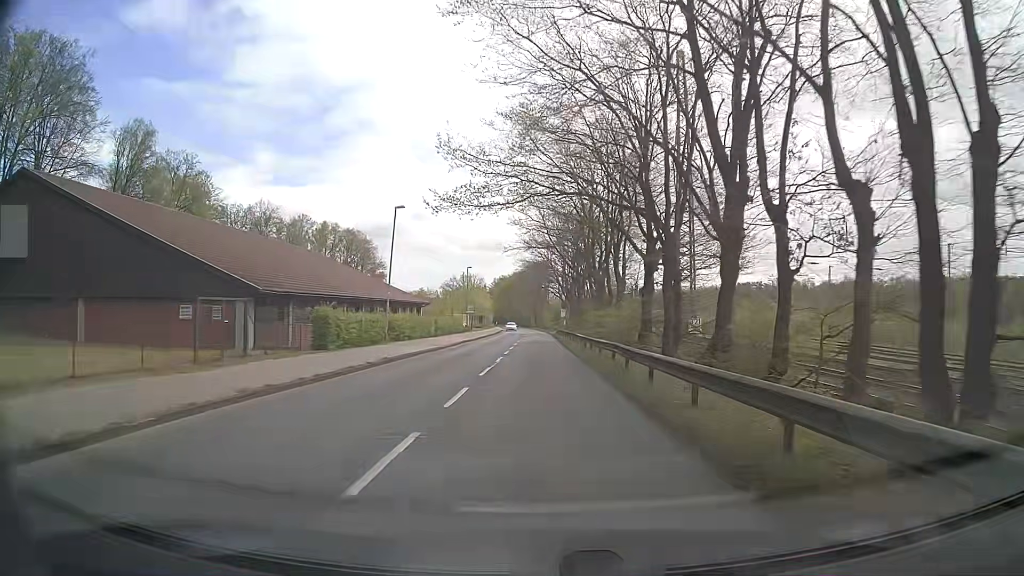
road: tertiary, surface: asphalt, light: Day
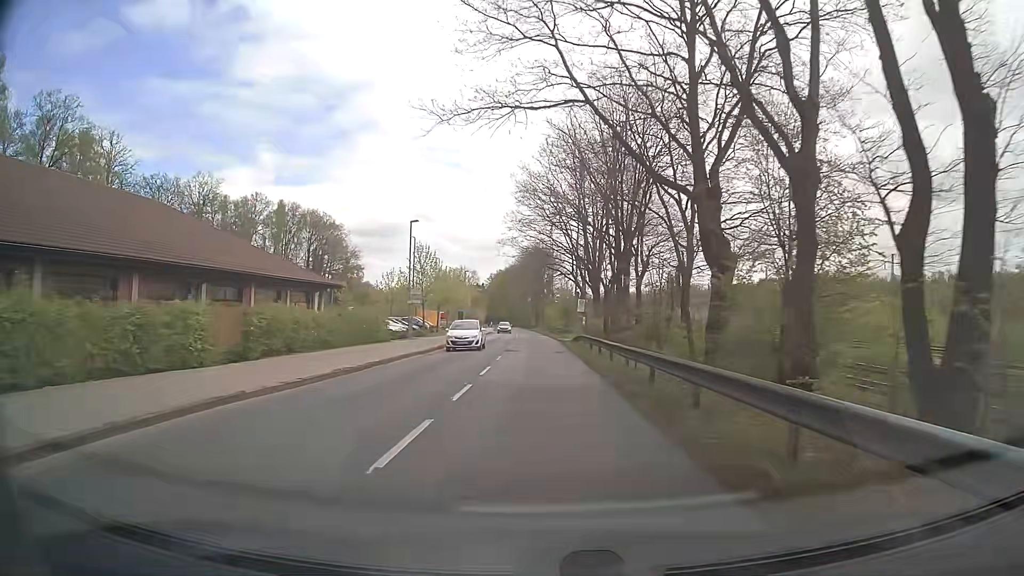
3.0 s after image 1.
(+0.2, +36.3) m; 0°
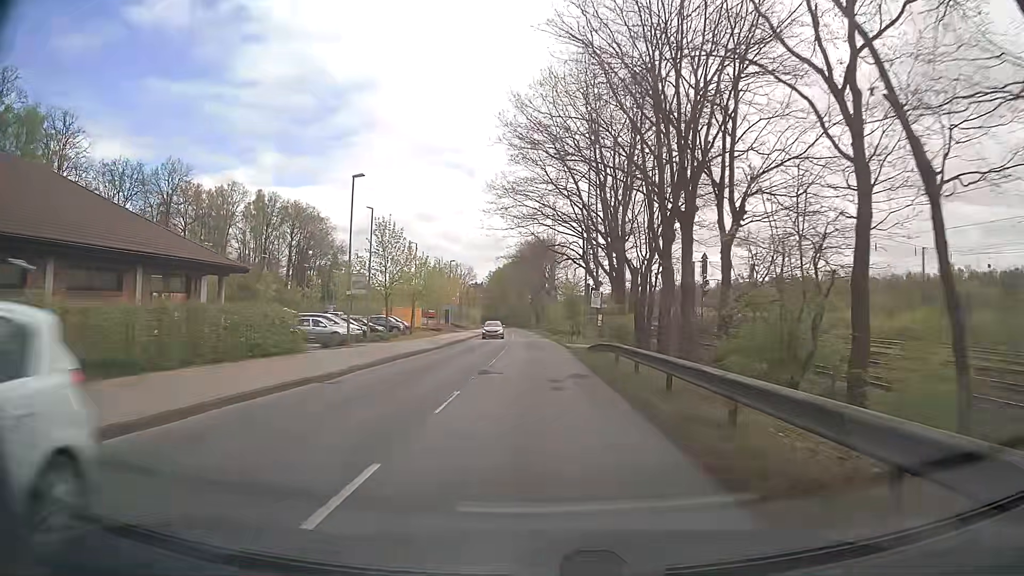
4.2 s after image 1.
(+0.1, +14.1) m; 0°
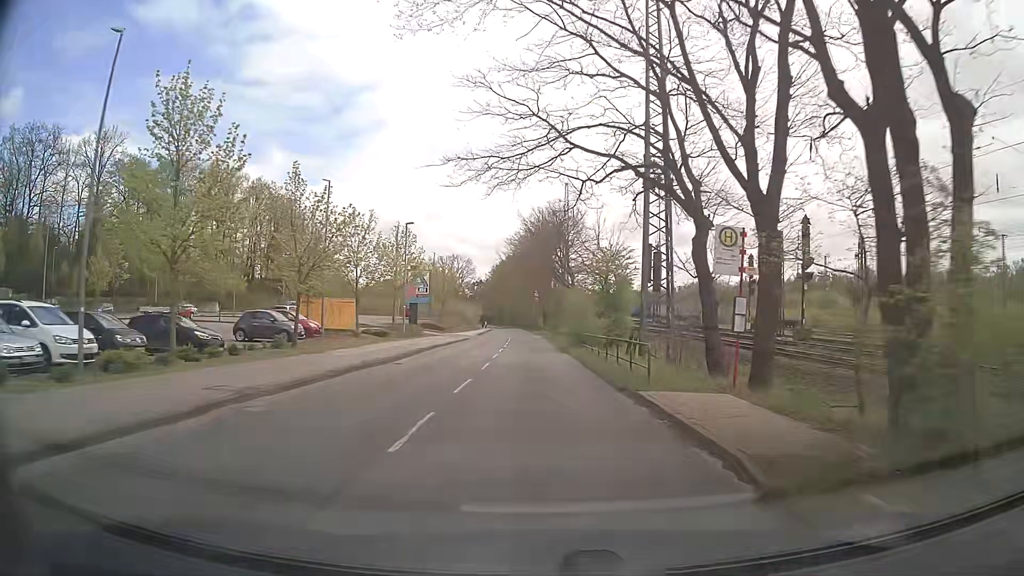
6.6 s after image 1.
(+0.2, +27.3) m; 0°
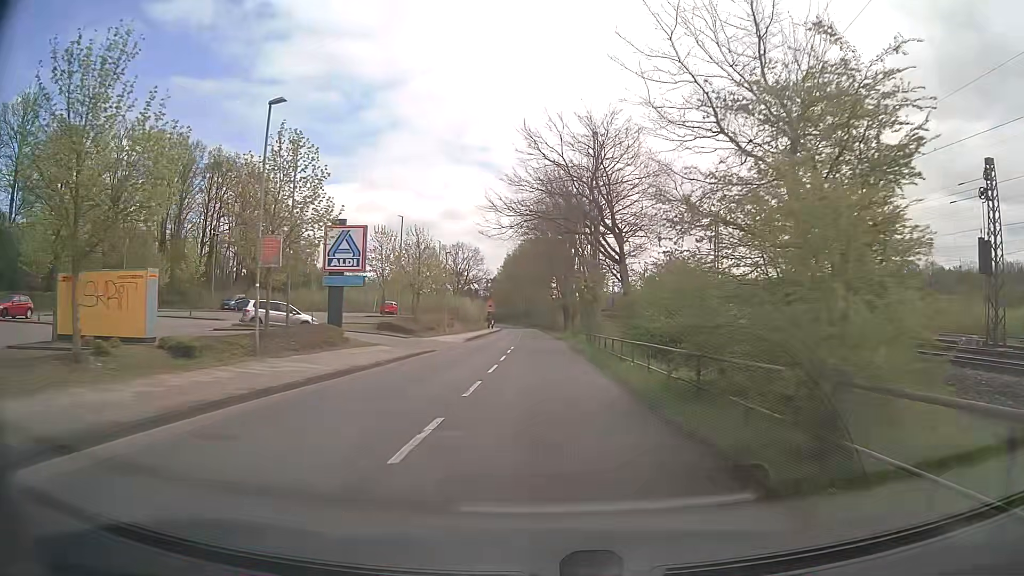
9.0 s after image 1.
(-0.3, +25.7) m; -1°
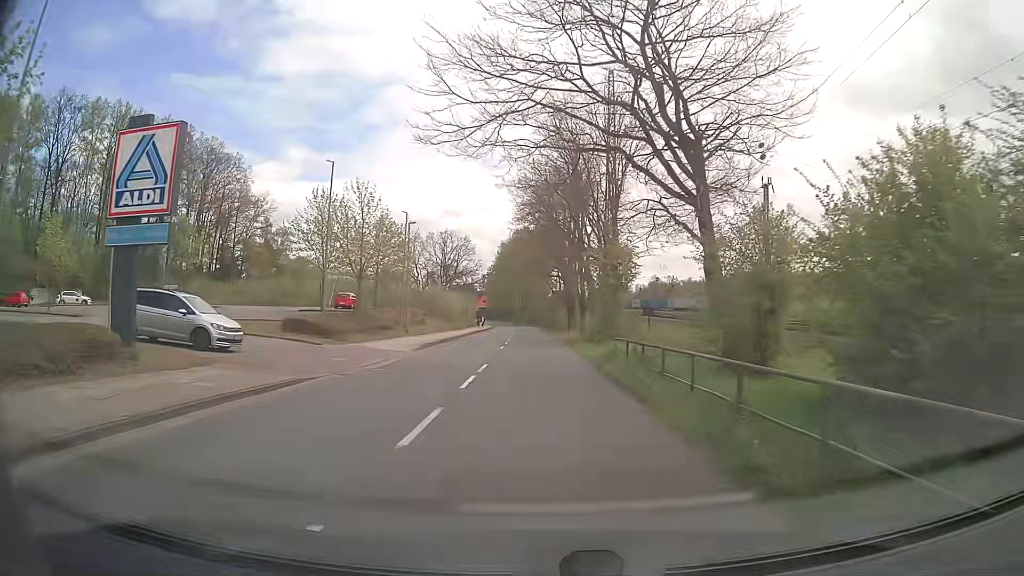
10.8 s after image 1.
(-0.1, +16.9) m; 0°
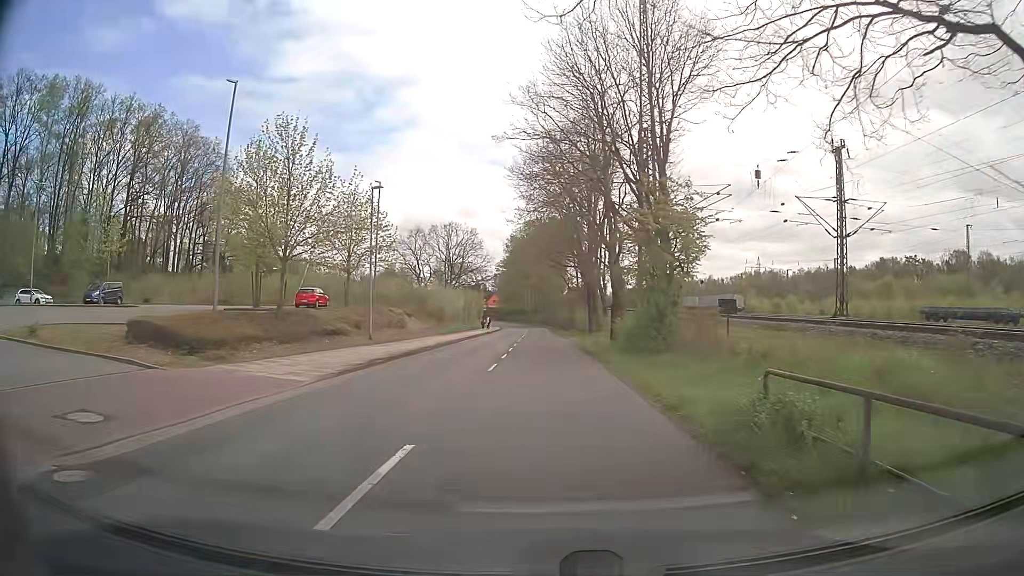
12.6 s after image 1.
(0.0, +12.6) m; -1°
